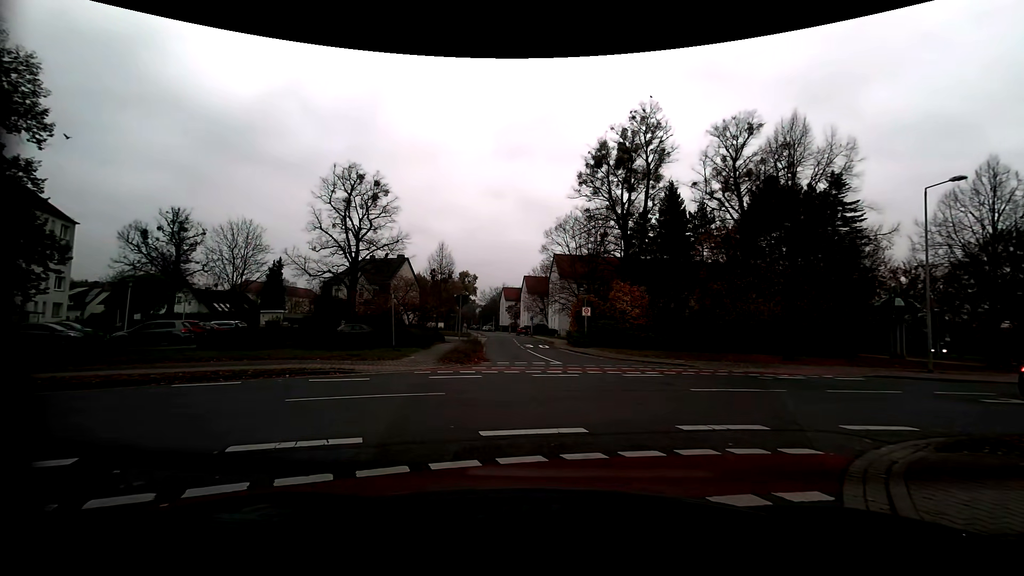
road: residential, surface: asphalt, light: Day
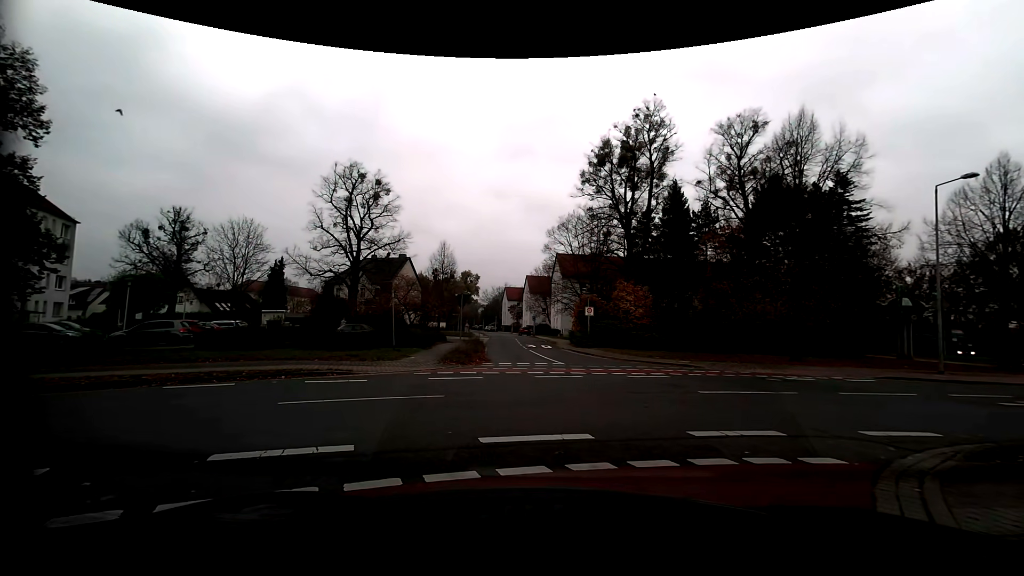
(0.0, +0.3) m; 0°
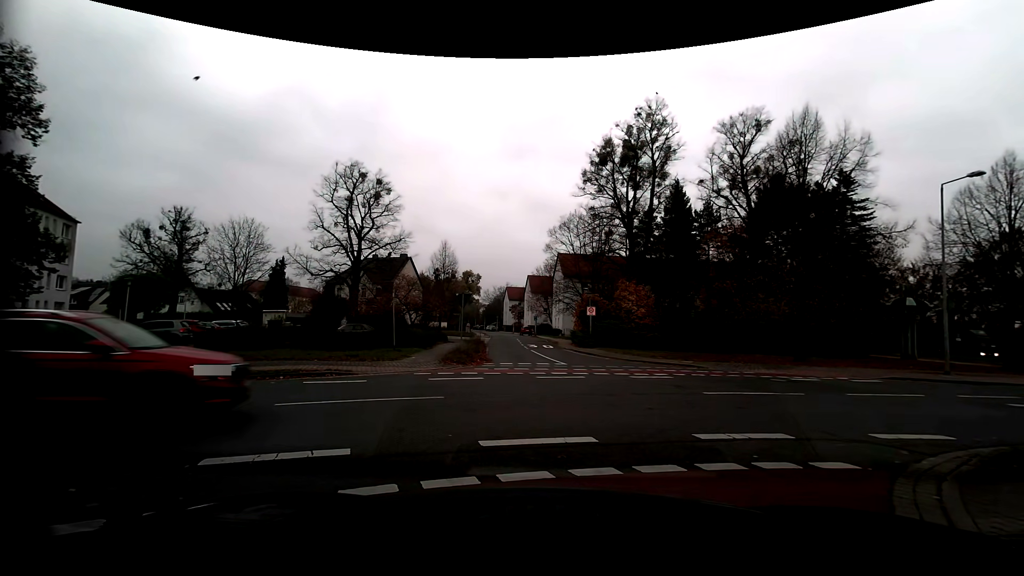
(0.0, +0.2) m; 0°
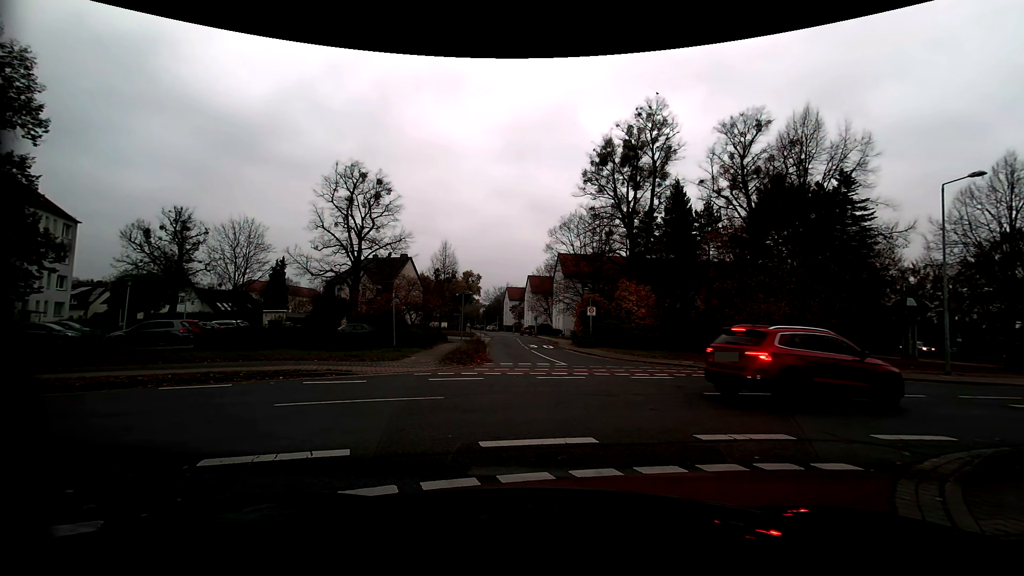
(0.0, +0.1) m; 0°
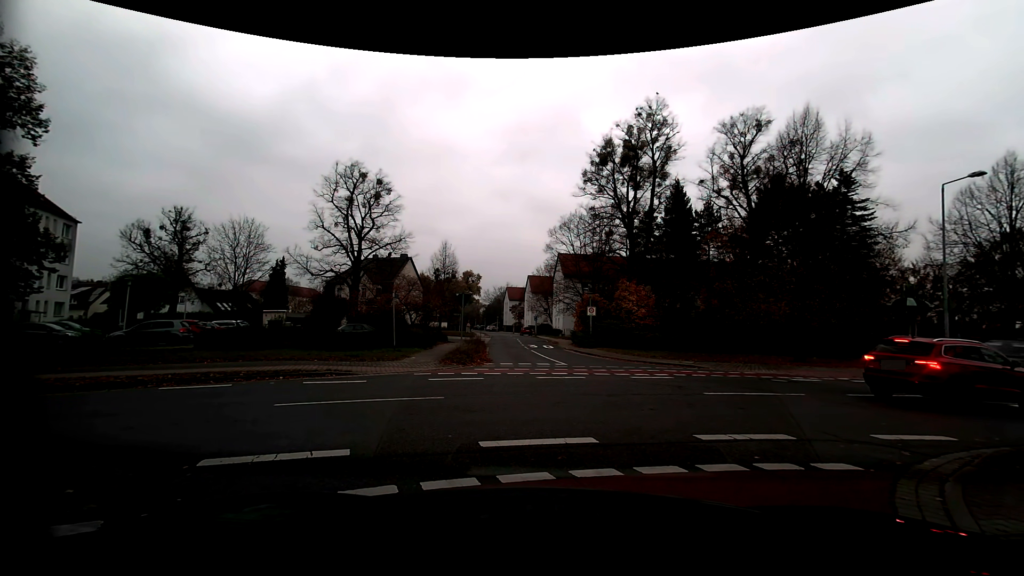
(0.0, 0.0) m; 0°
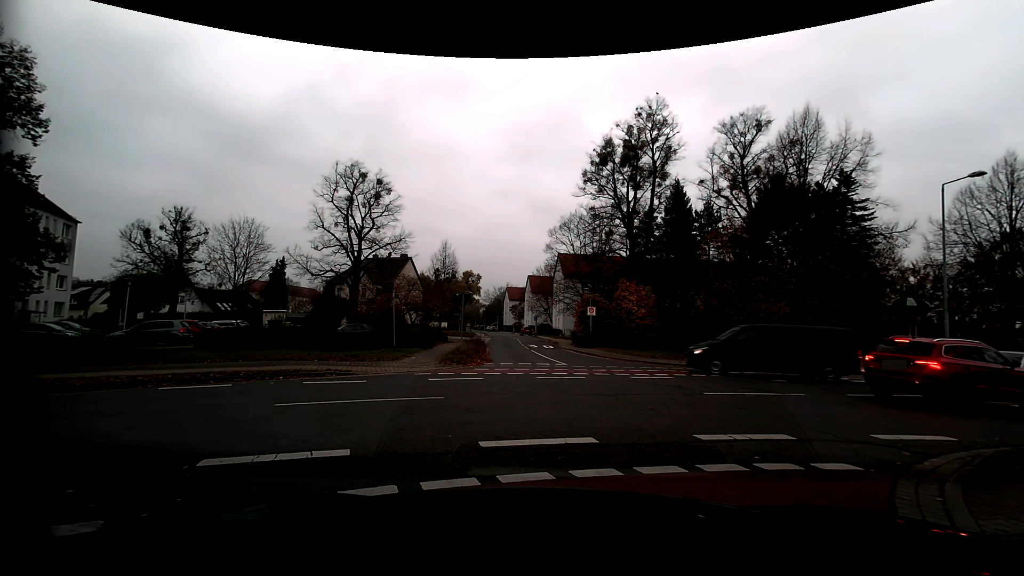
(0.0, 0.0) m; 0°
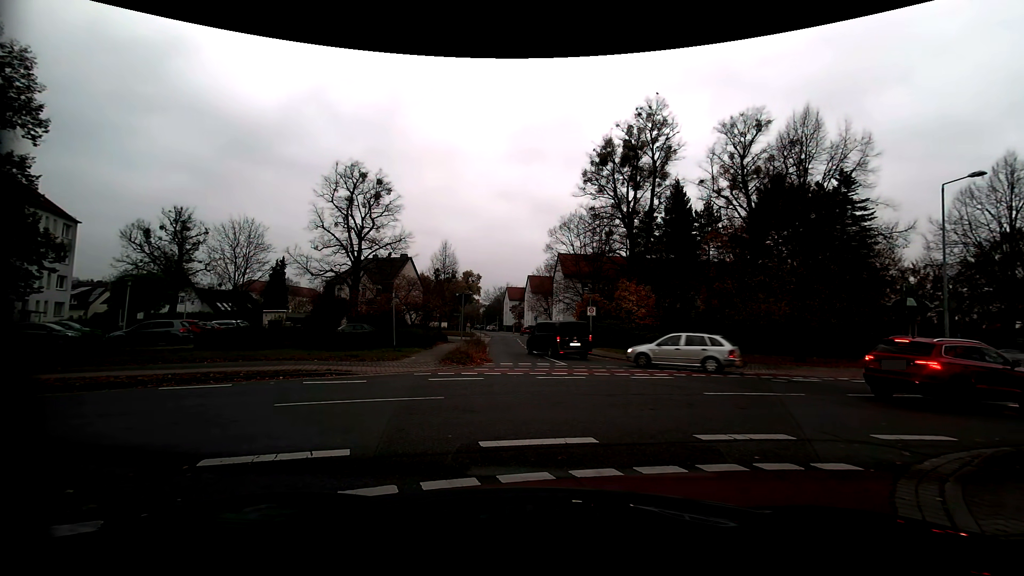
(0.0, 0.0) m; 0°
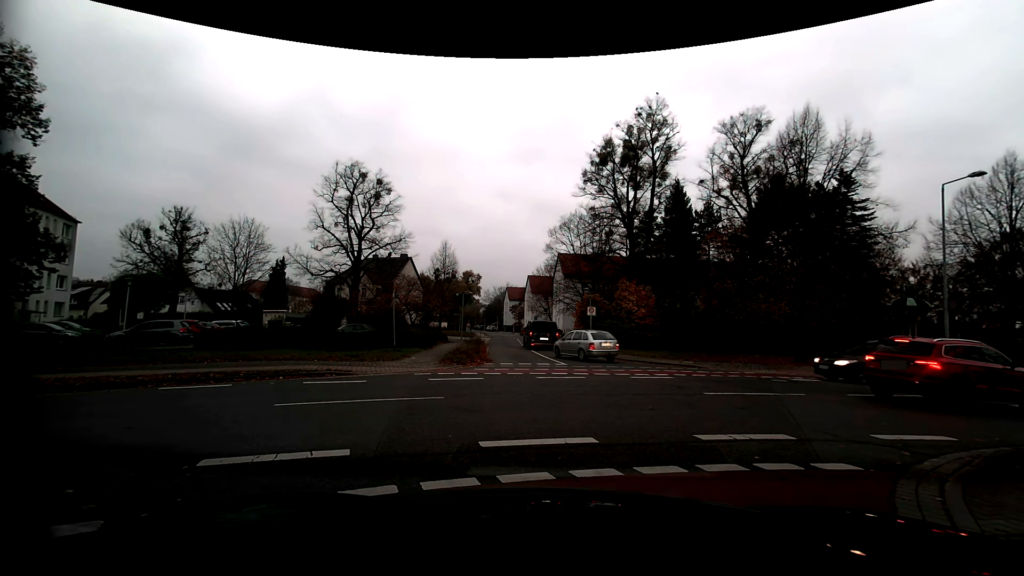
(0.0, 0.0) m; 0°
